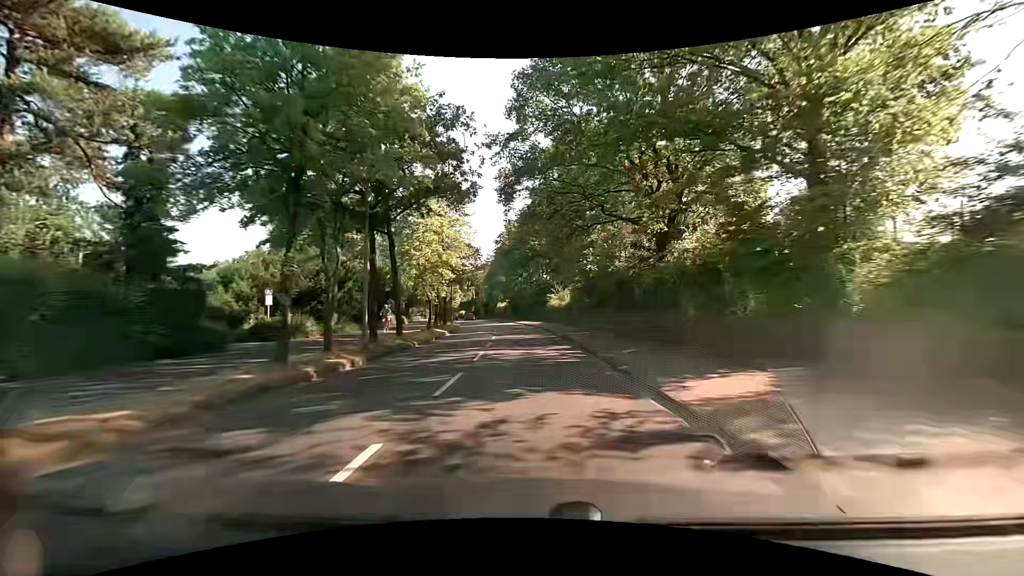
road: tertiary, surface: asphalt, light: Day
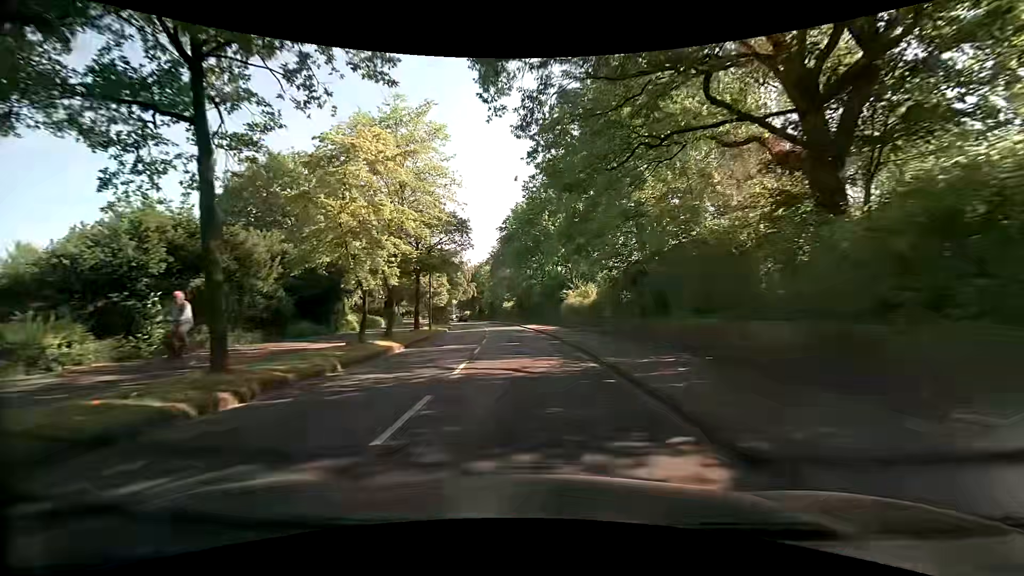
(0.0, +15.0) m; -1°
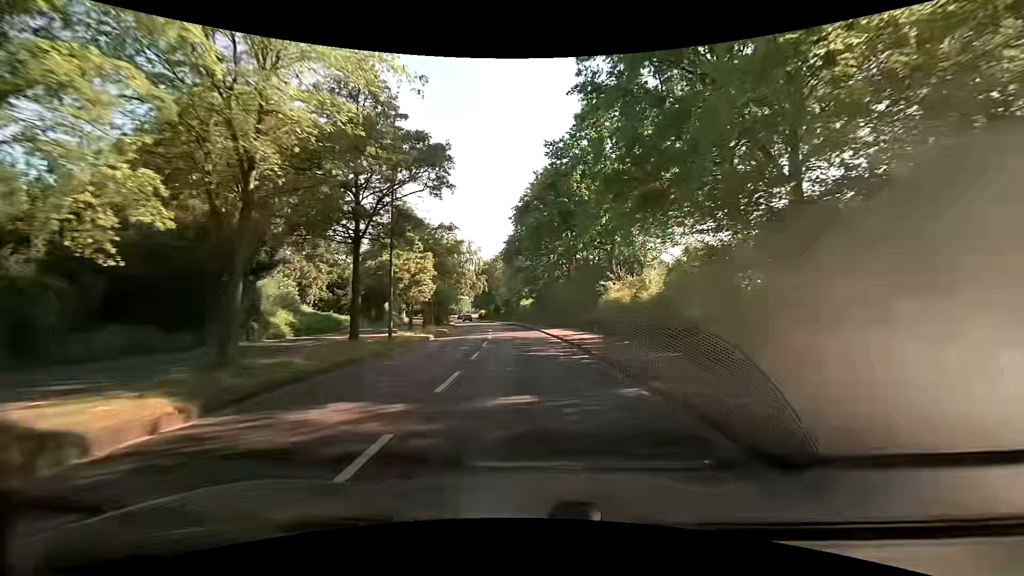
(-0.1, +14.6) m; -1°
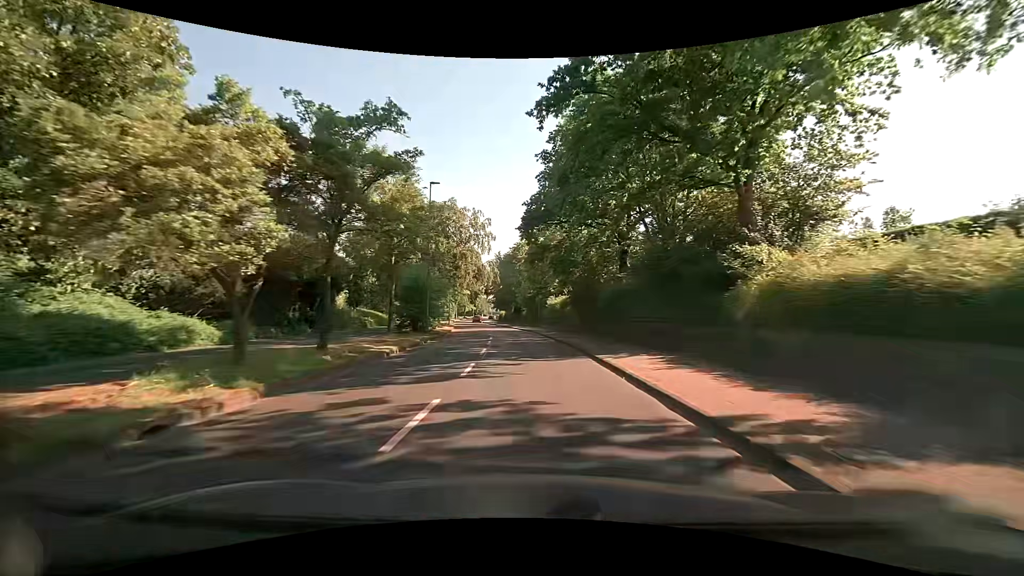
(-0.6, +21.7) m; -3°
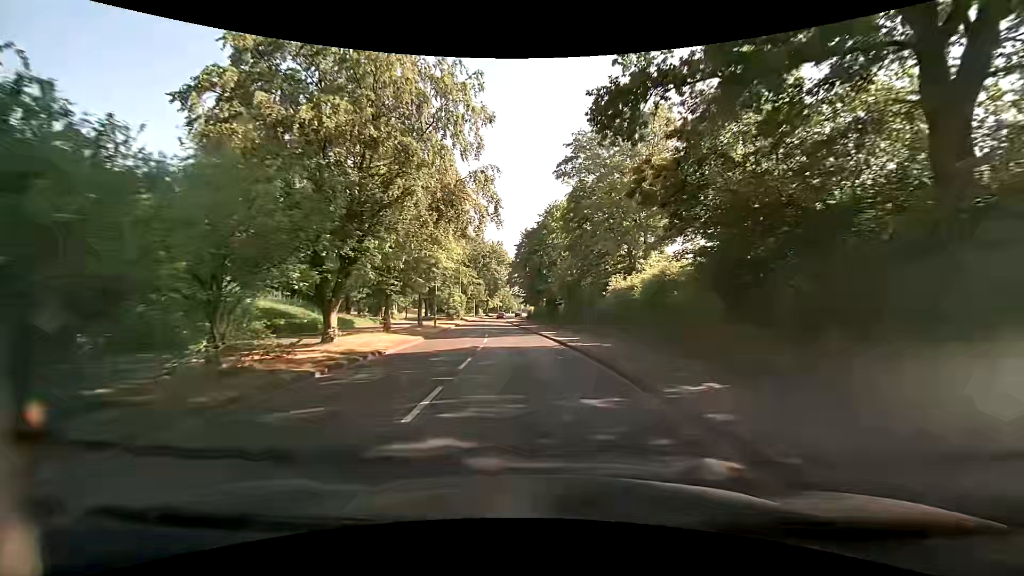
(-0.8, +28.9) m; -3°
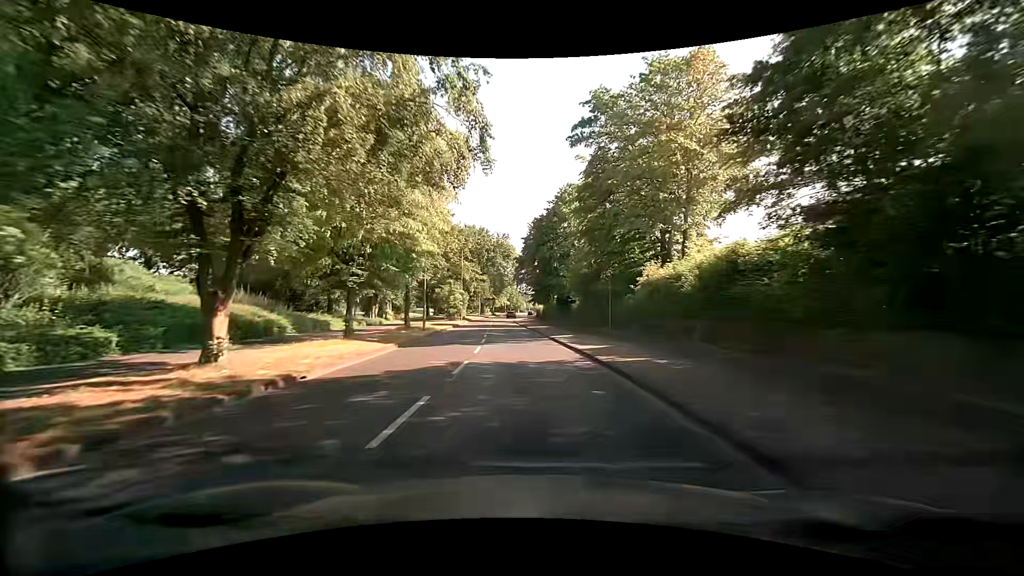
(-0.1, +7.2) m; -1°
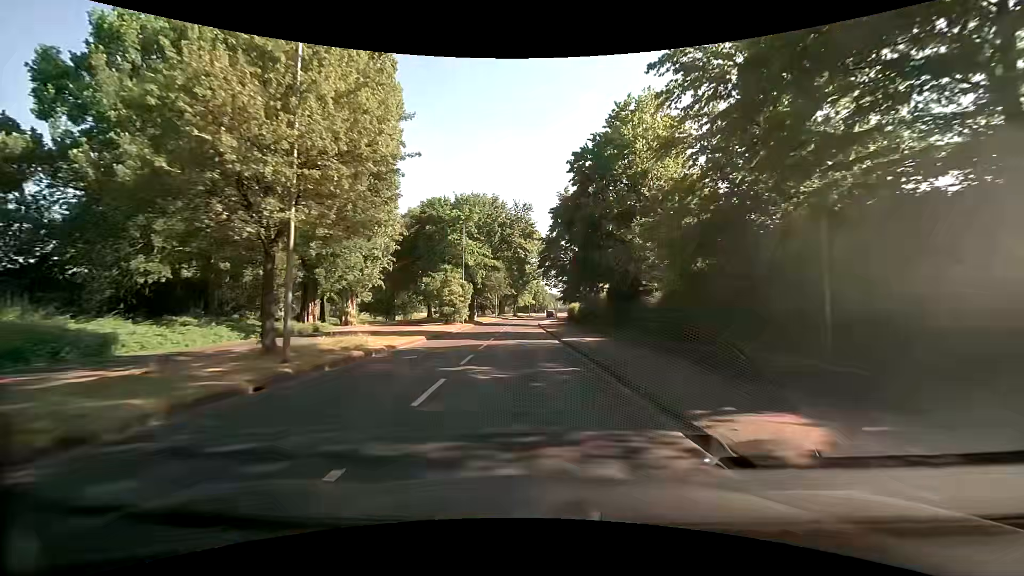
(-0.7, +21.8) m; -3°
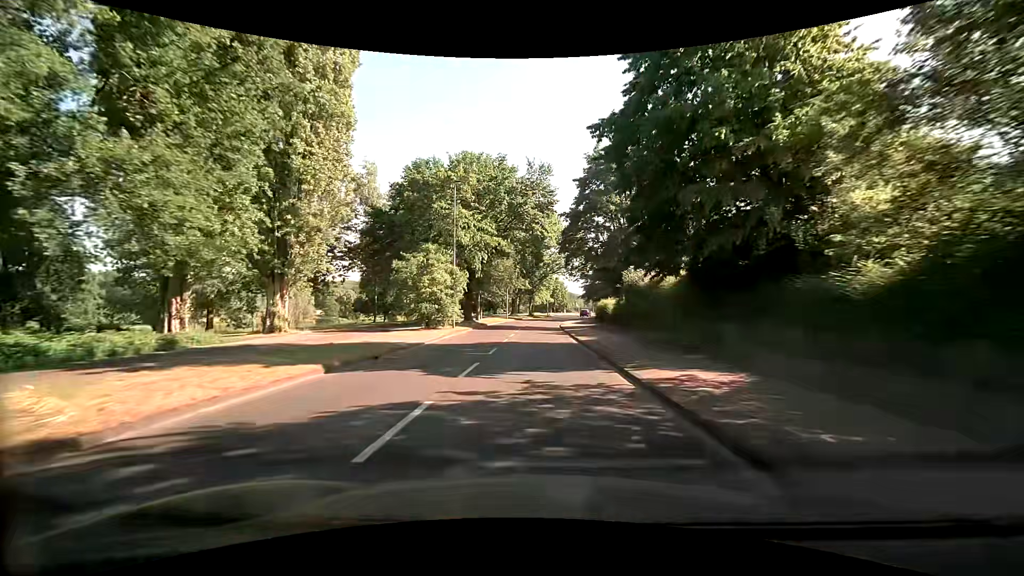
(-0.2, +14.8) m; -2°
(0, +10) (0, +20) (0, +30) (+1, +40) (+1, +50) (+1, +60) (+2, +70) (+3, +80) (+5, +90) (+8, +99) m
